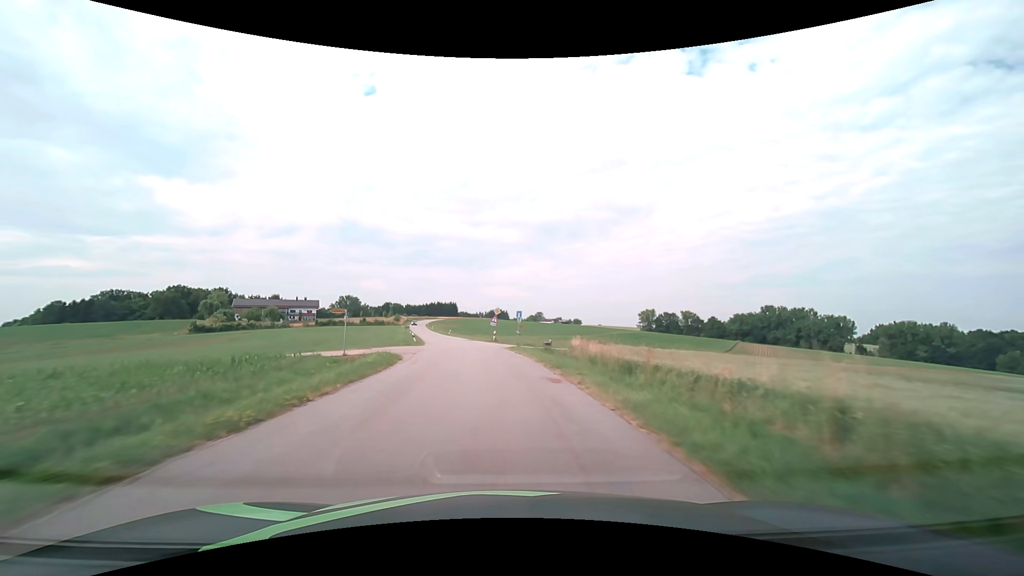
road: tertiary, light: Day
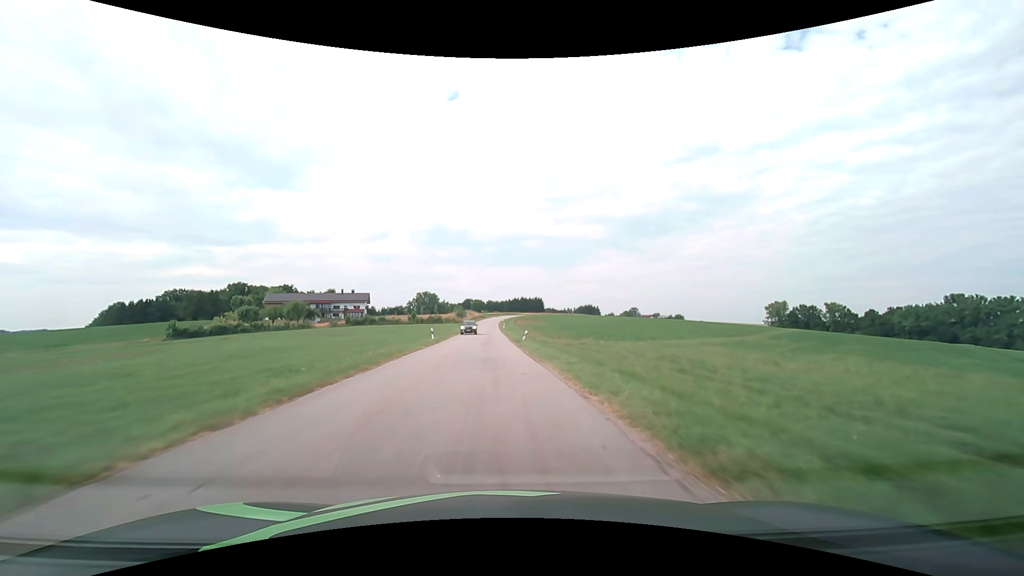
(-5.3, +55.2) m; -10°
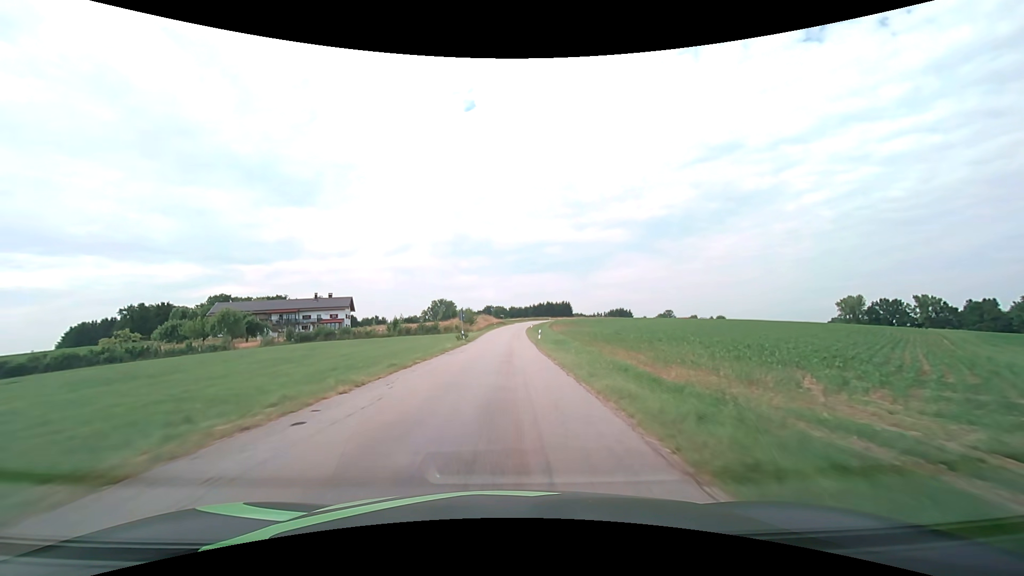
(-1.6, +44.1) m; -3°
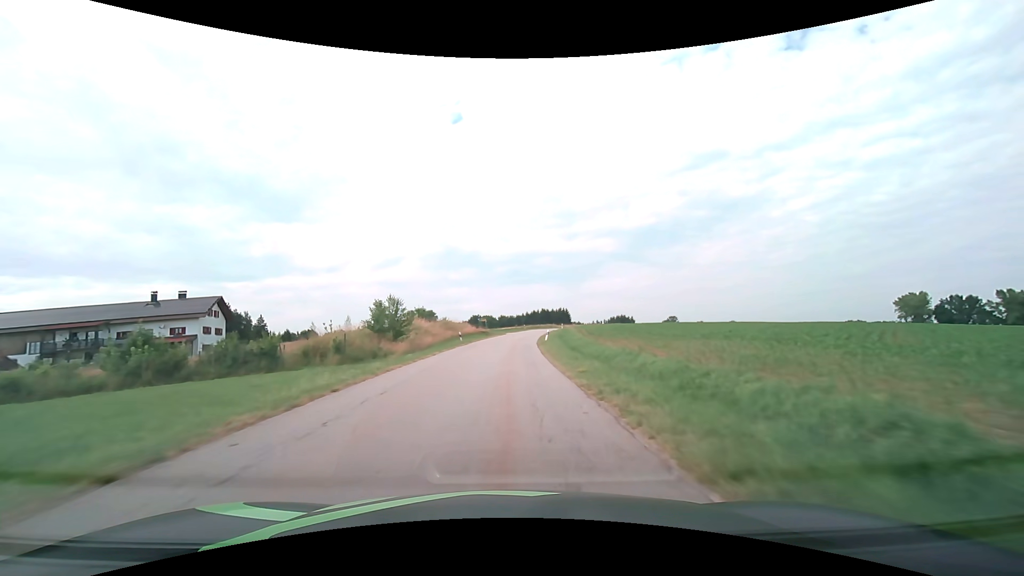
(+0.7, +54.4) m; +1°
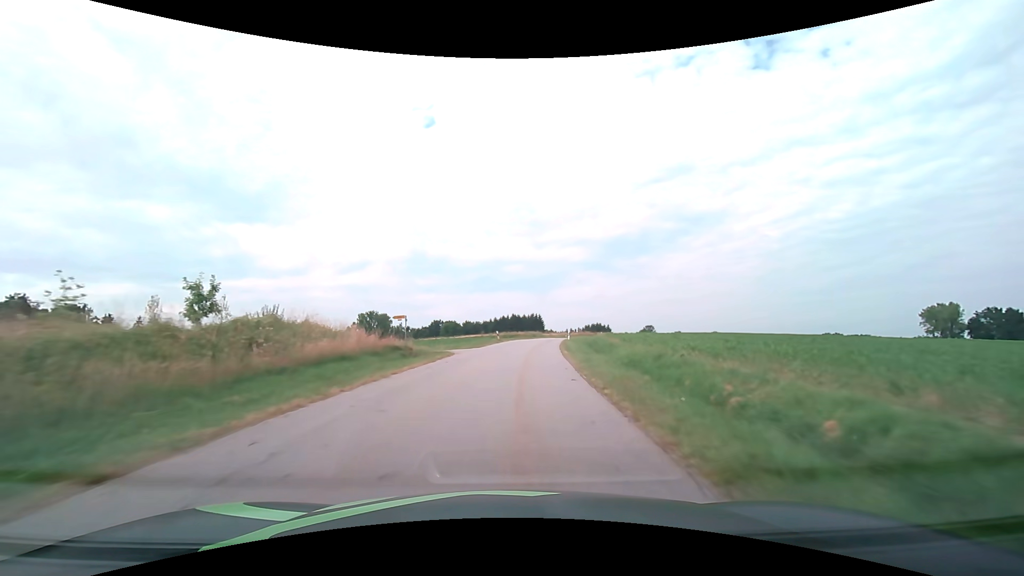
(+0.7, +43.0) m; +4°
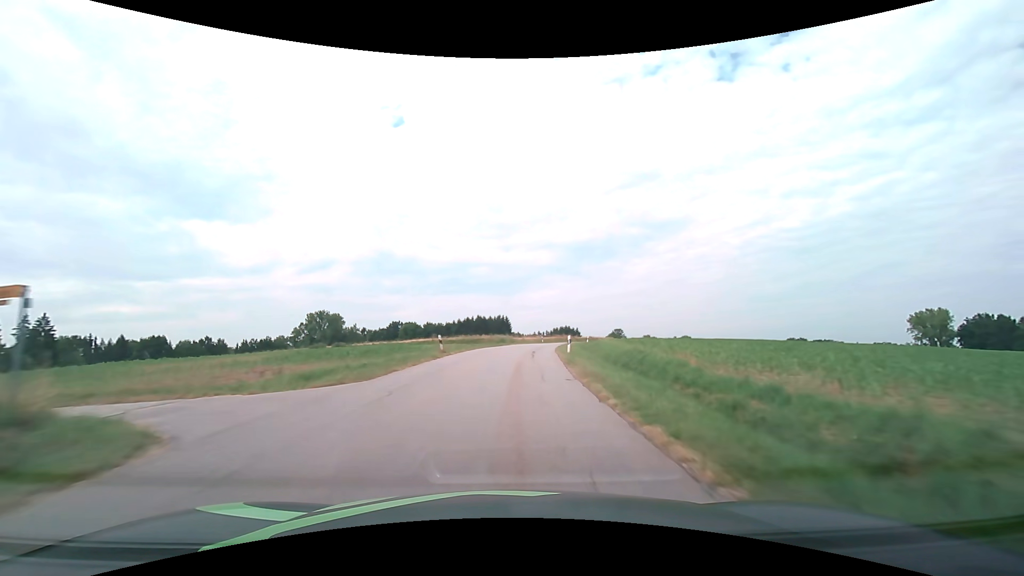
(+0.7, +21.4) m; +4°
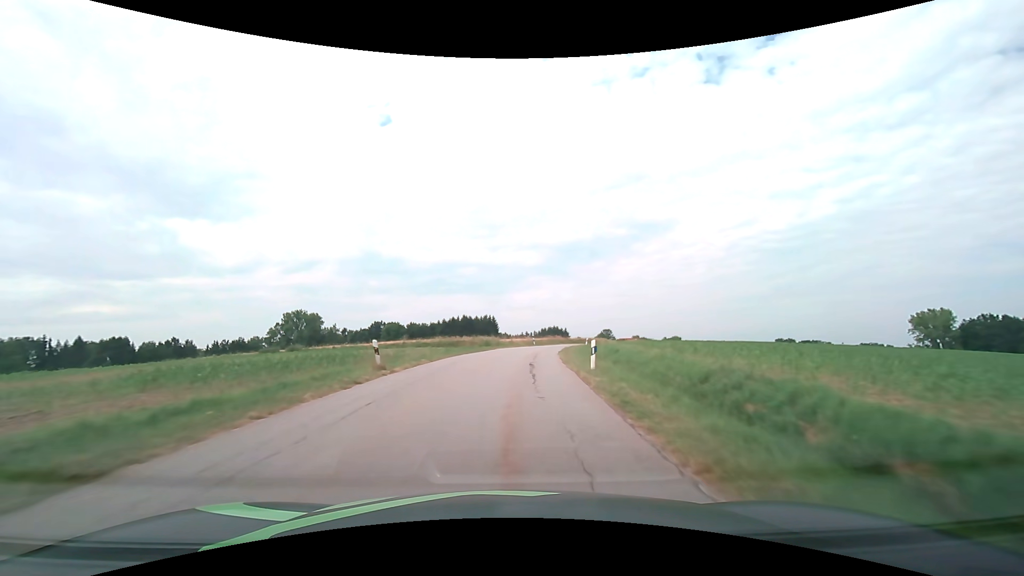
(+0.1, +10.7) m; +1°
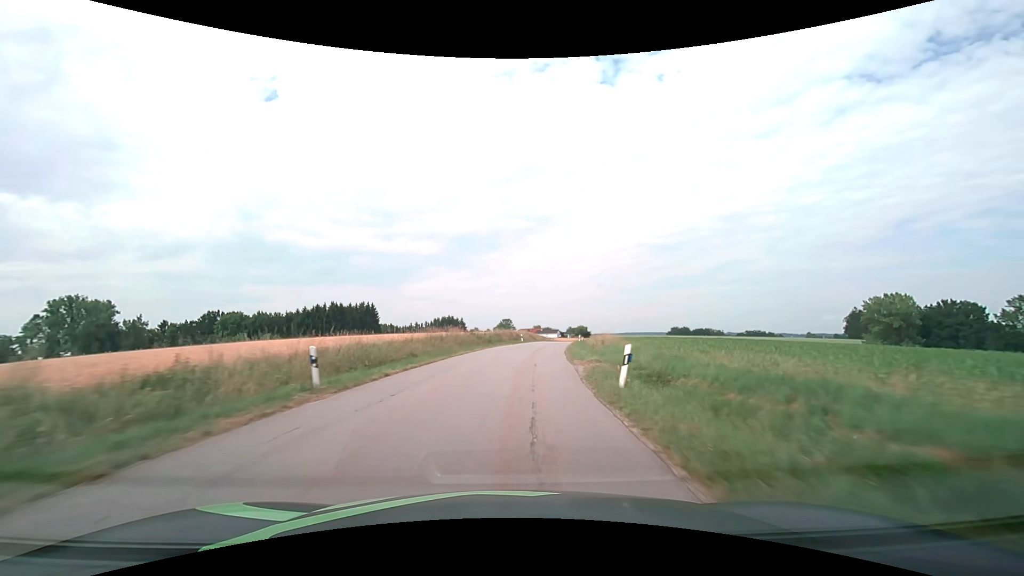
(+5.1, +53.9) m; +12°
(0, +10) (+1, +20) (+2, +30) (+3, +40) (+5, +50) (+6, +60) (+8, +69) (+9, +79) (+11, +89) (+13, +99) m
